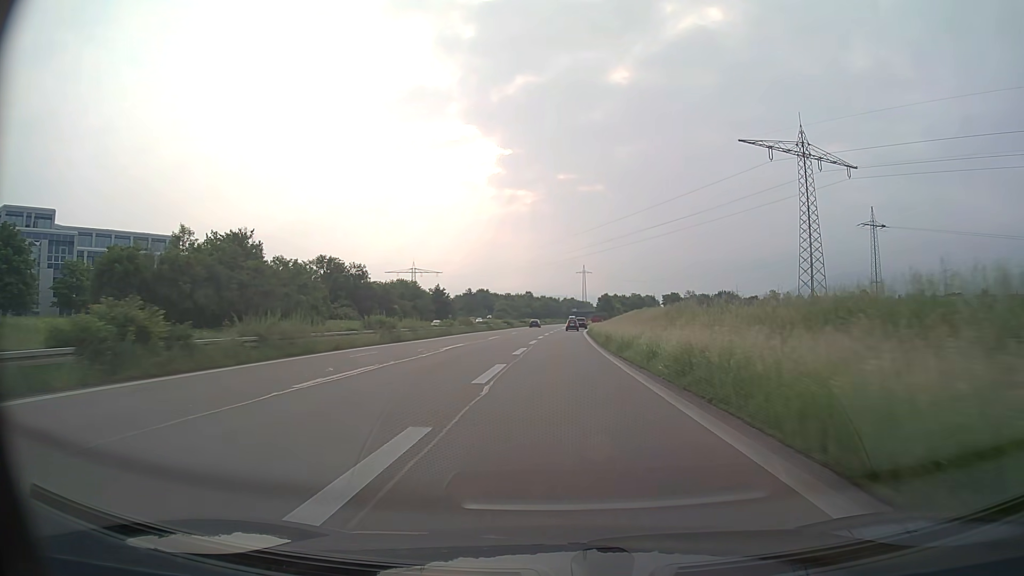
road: trunk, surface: asphalt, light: Day
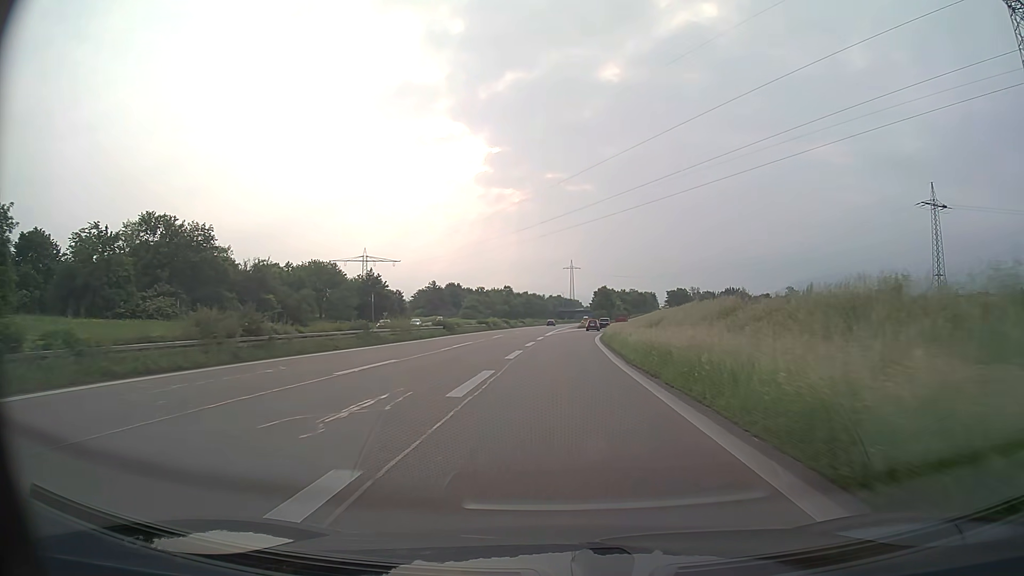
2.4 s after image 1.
(+0.5, +50.8) m; +1°
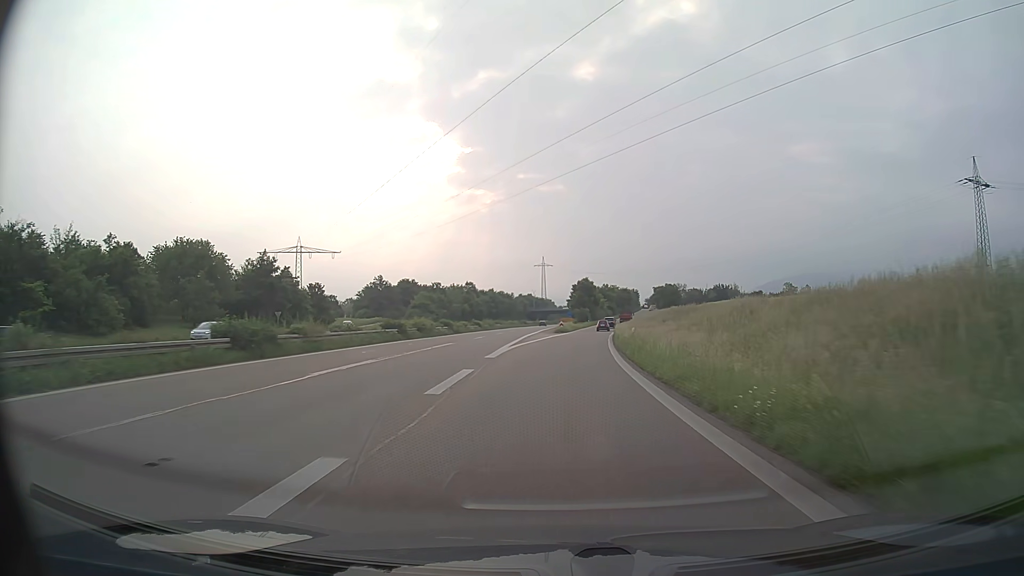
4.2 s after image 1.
(+0.5, +35.6) m; +2°
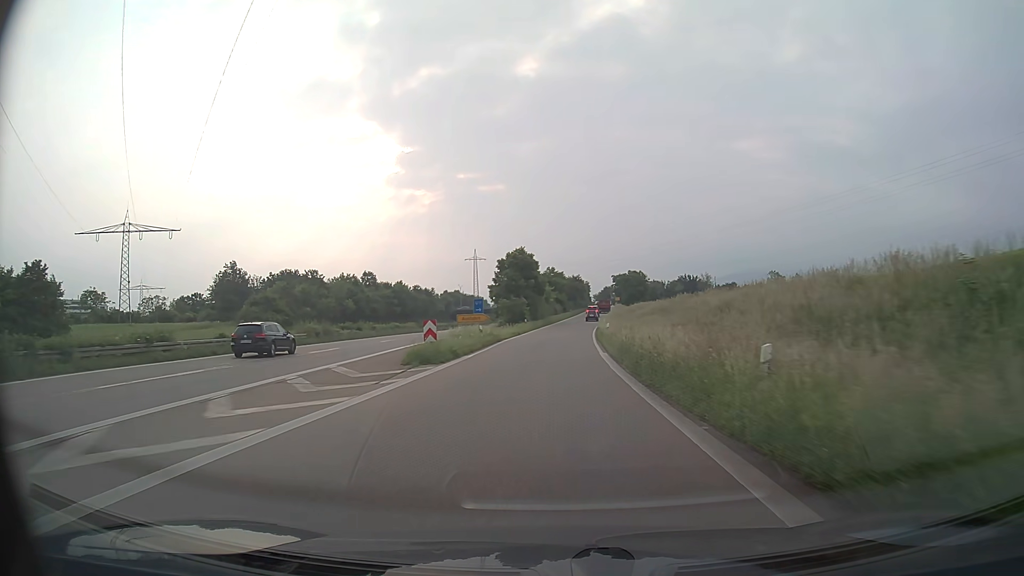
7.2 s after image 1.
(+3.0, +57.2) m; +5°
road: trunk_link
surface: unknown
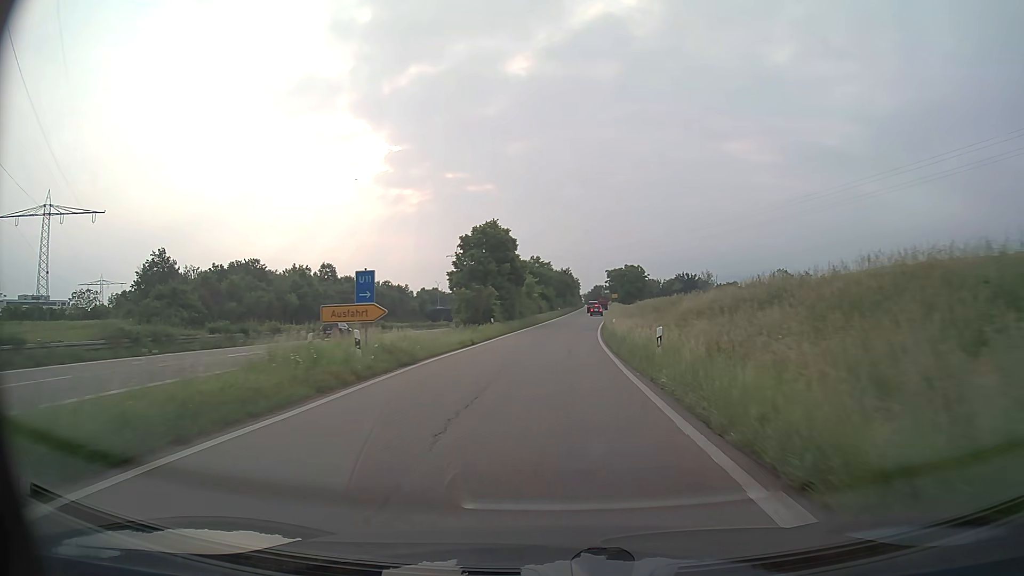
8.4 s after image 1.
(+0.2, +22.5) m; +1°
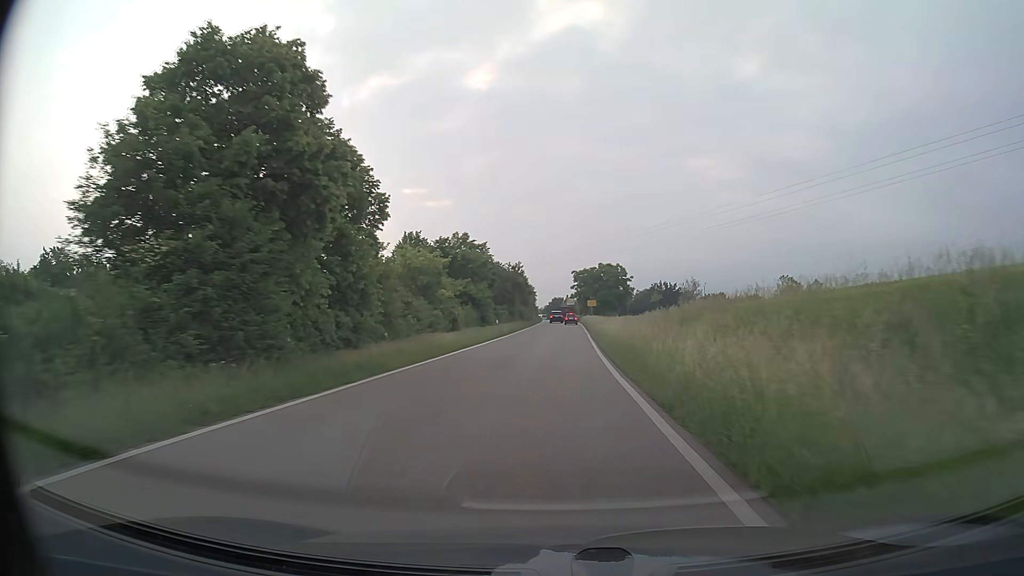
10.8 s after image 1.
(+1.6, +43.3) m; +4°
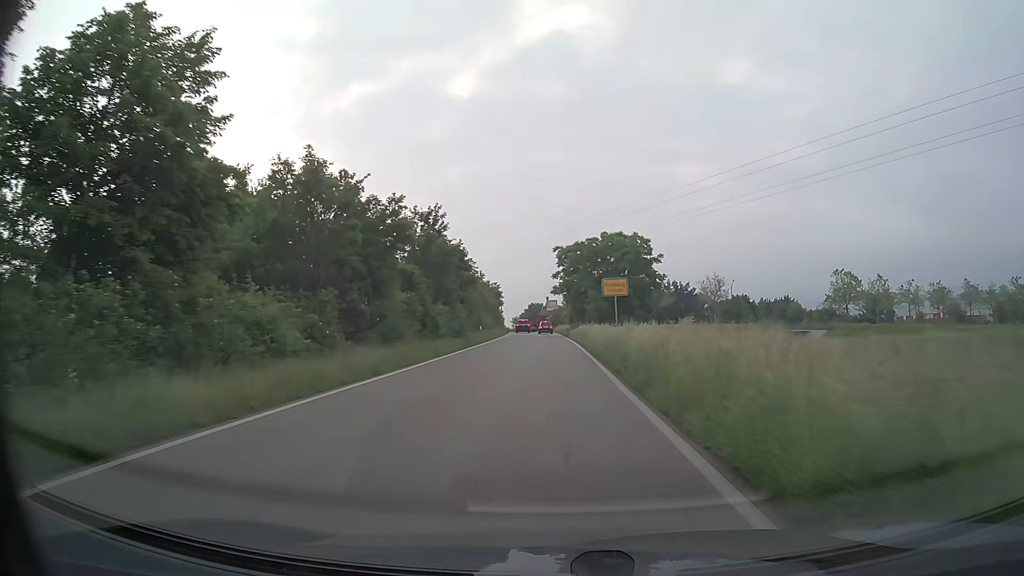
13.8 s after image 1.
(+1.0, +47.9) m; +1°
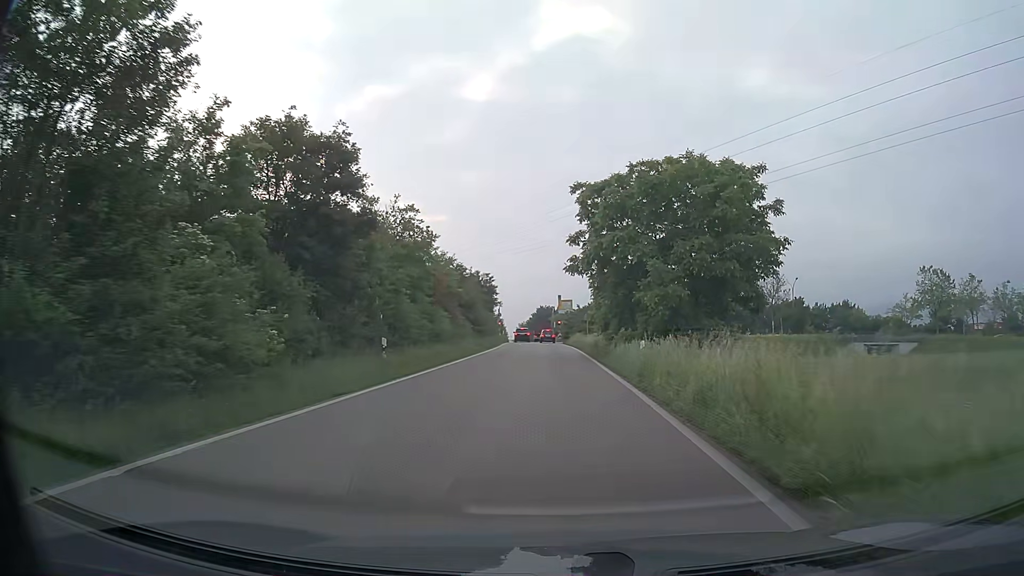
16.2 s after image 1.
(-0.2, +30.5) m; -1°
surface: asphalt
